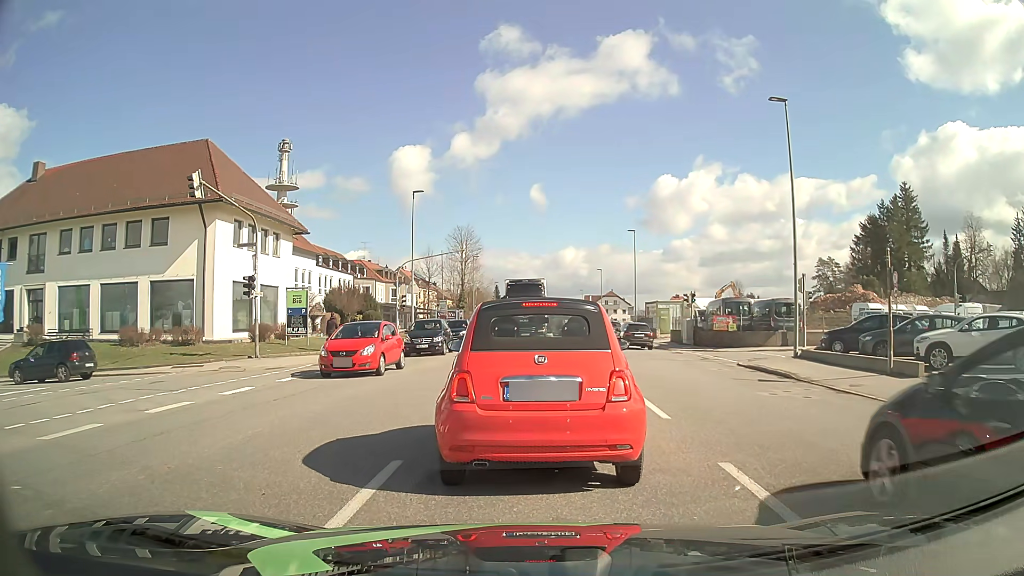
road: tertiary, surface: asphalt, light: Day
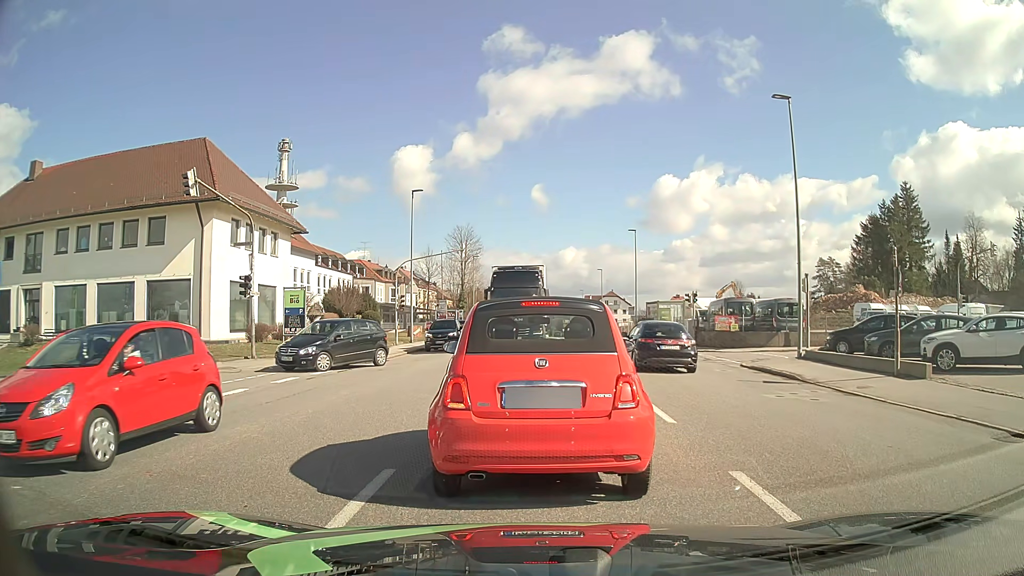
(0.0, +0.4) m; 0°
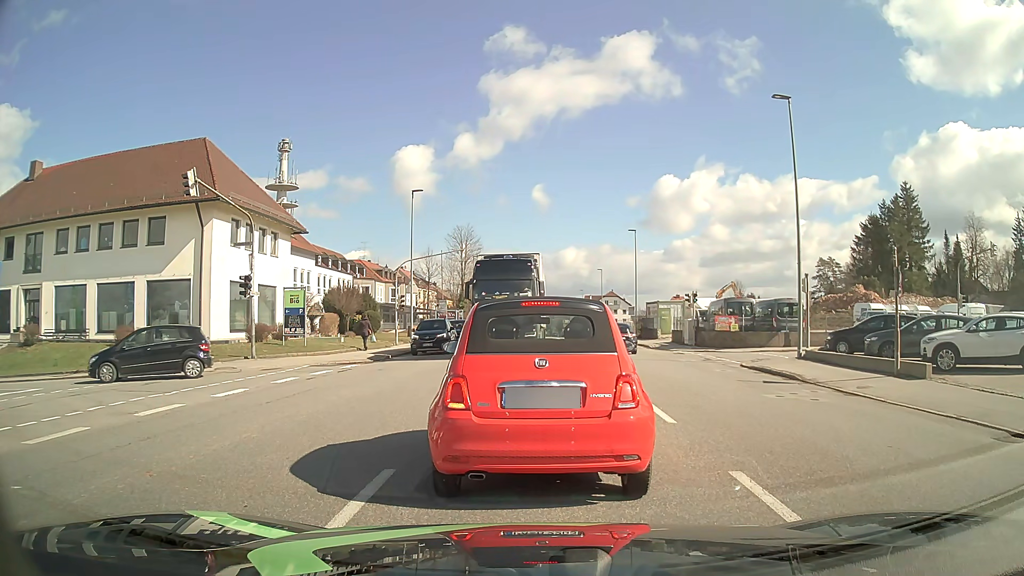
(0.0, 0.0) m; 0°
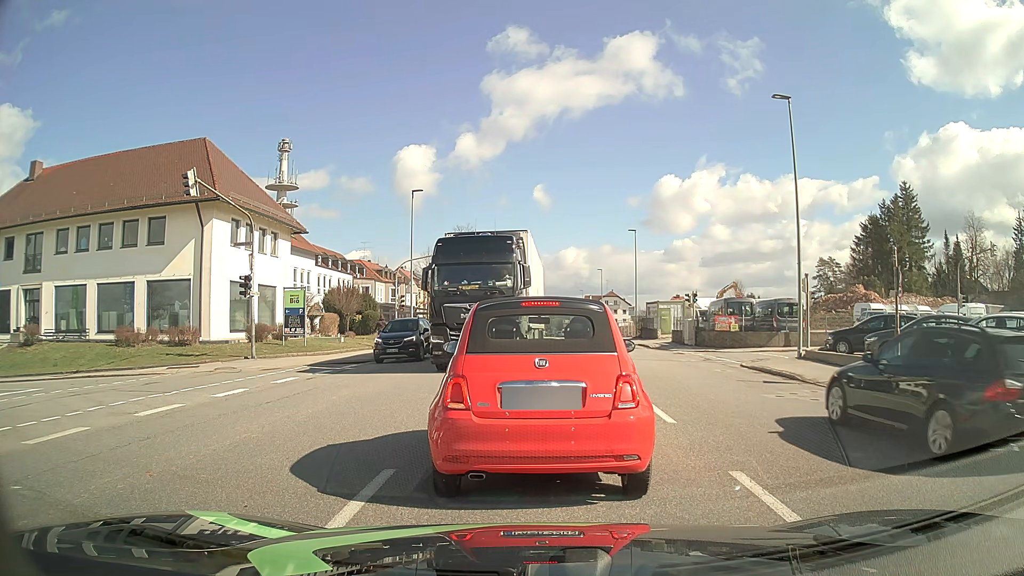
(0.0, 0.0) m; 0°
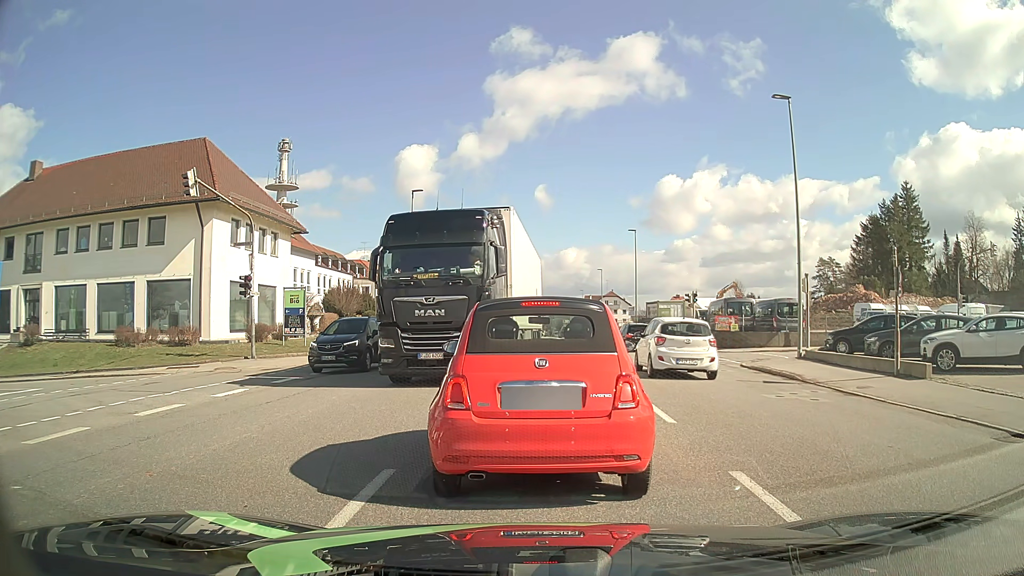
(0.0, 0.0) m; 0°
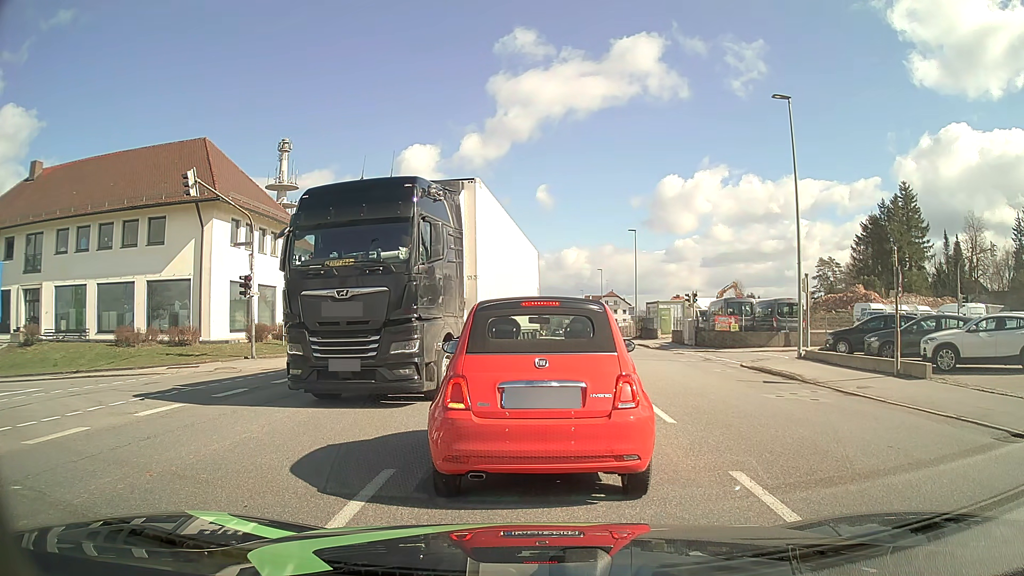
(0.0, 0.0) m; 0°
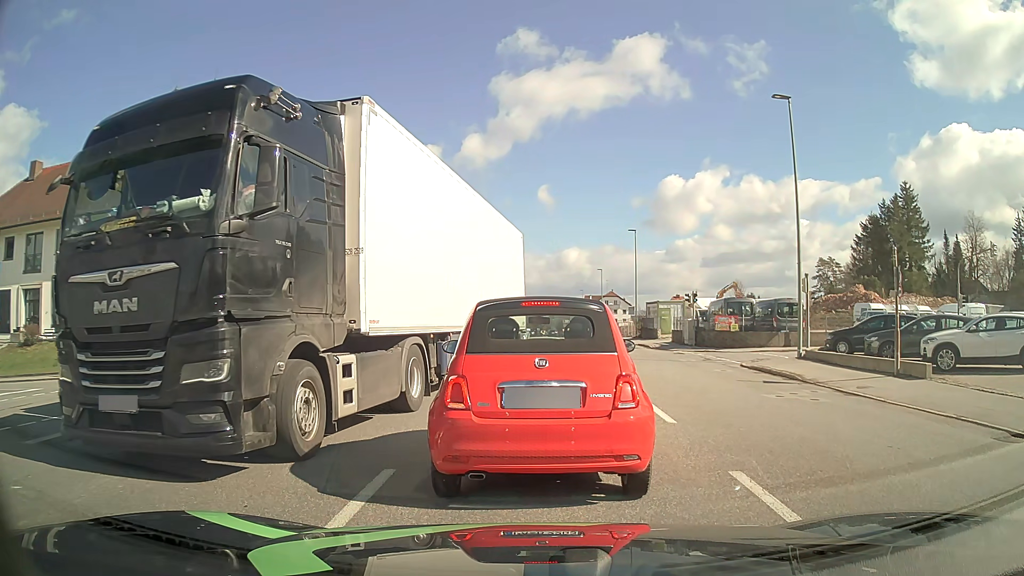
(0.0, 0.0) m; 0°
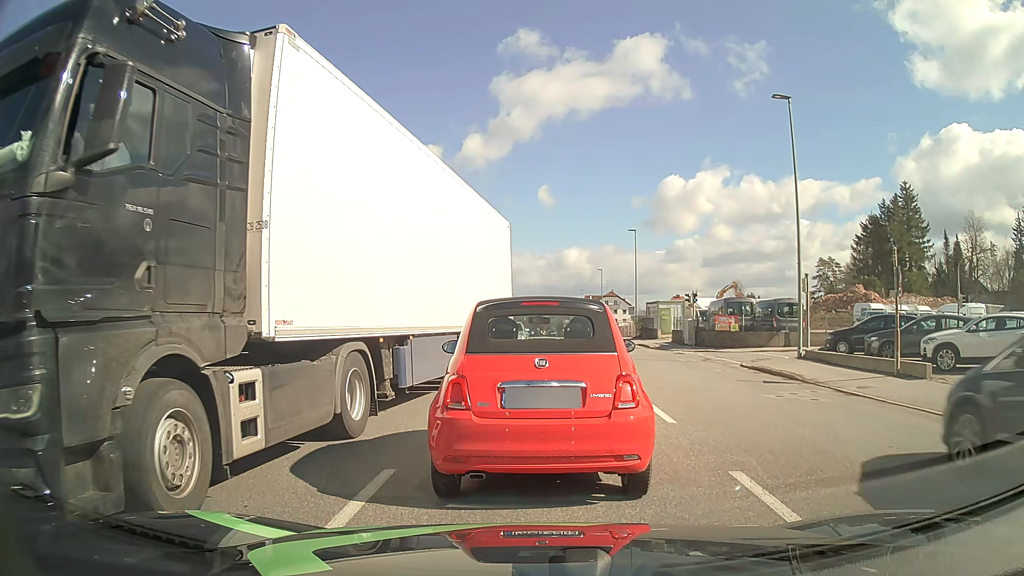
(0.0, 0.0) m; 0°
